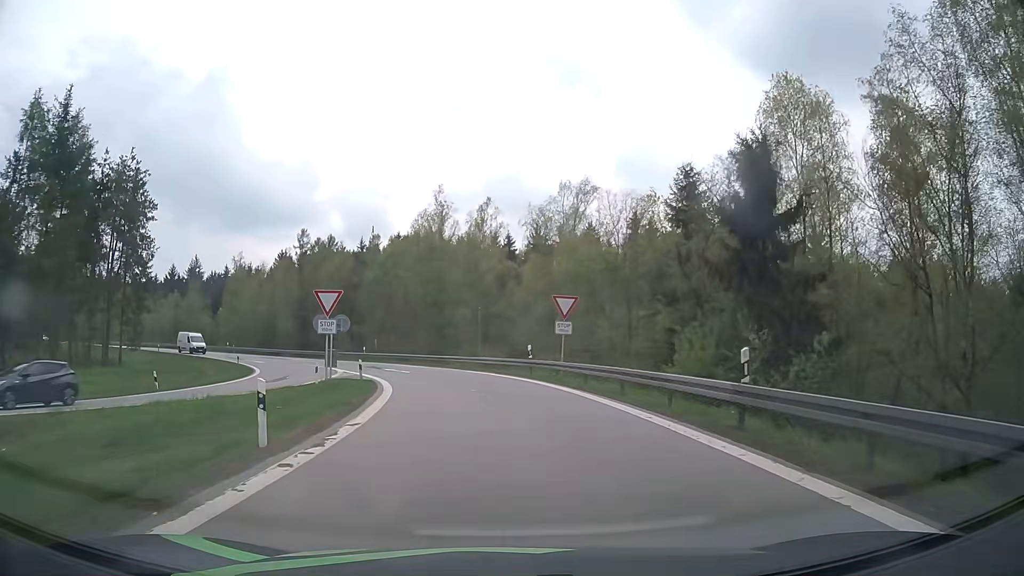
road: motorway_link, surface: asphalt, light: Day
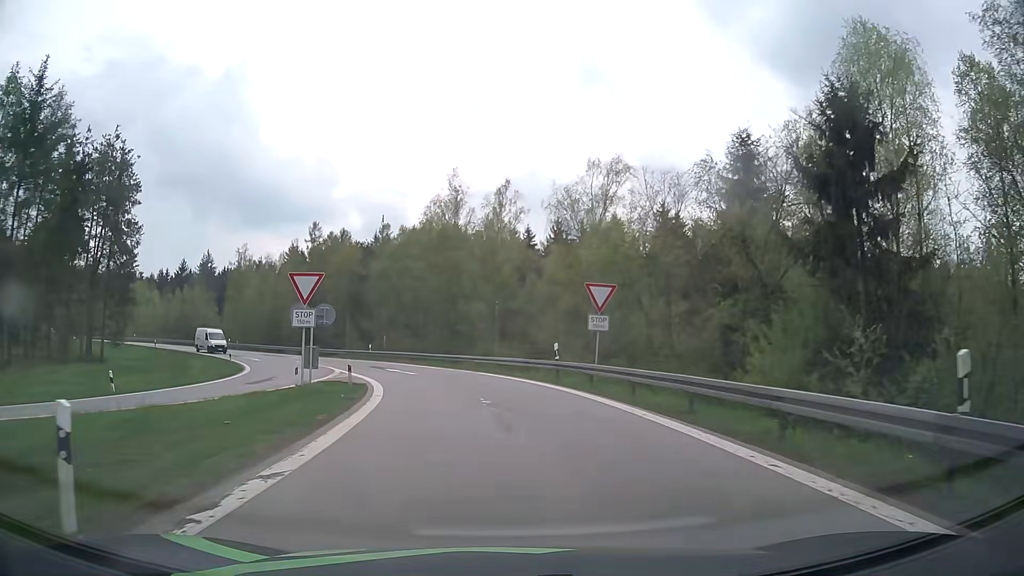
(-0.1, +5.5) m; -2°
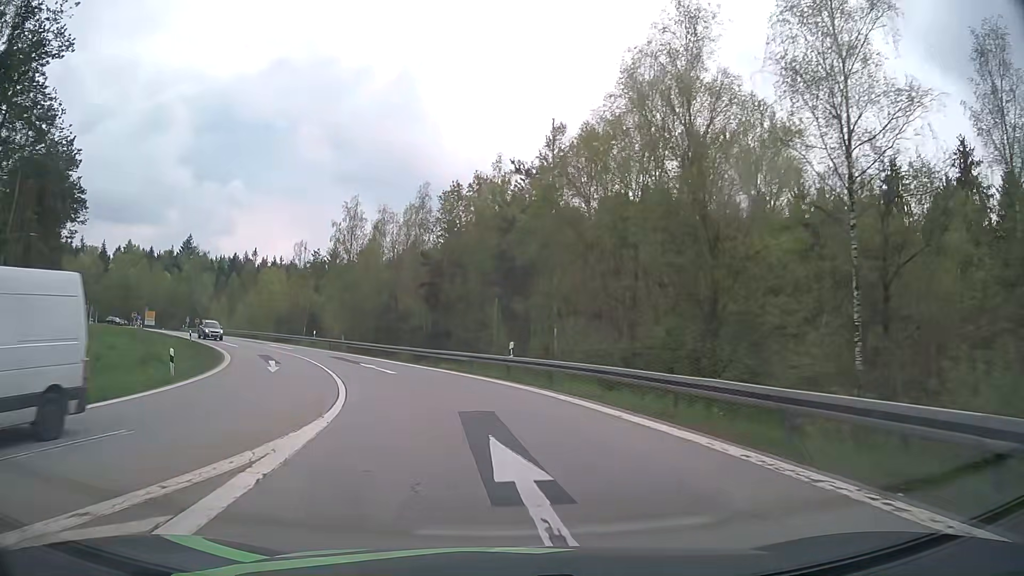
(-3.5, +31.7) m; -15°
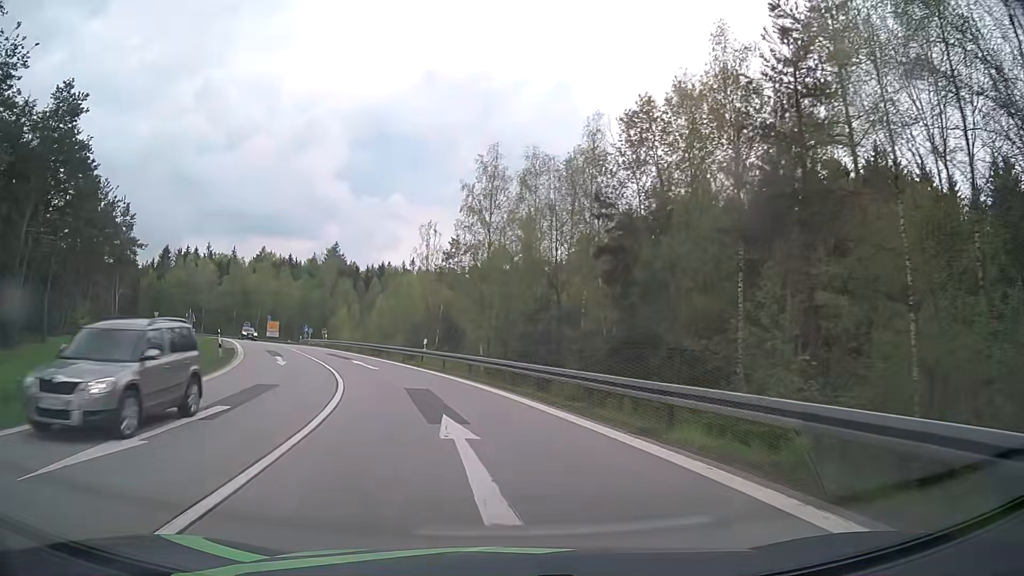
(-2.4, +20.8) m; -14°
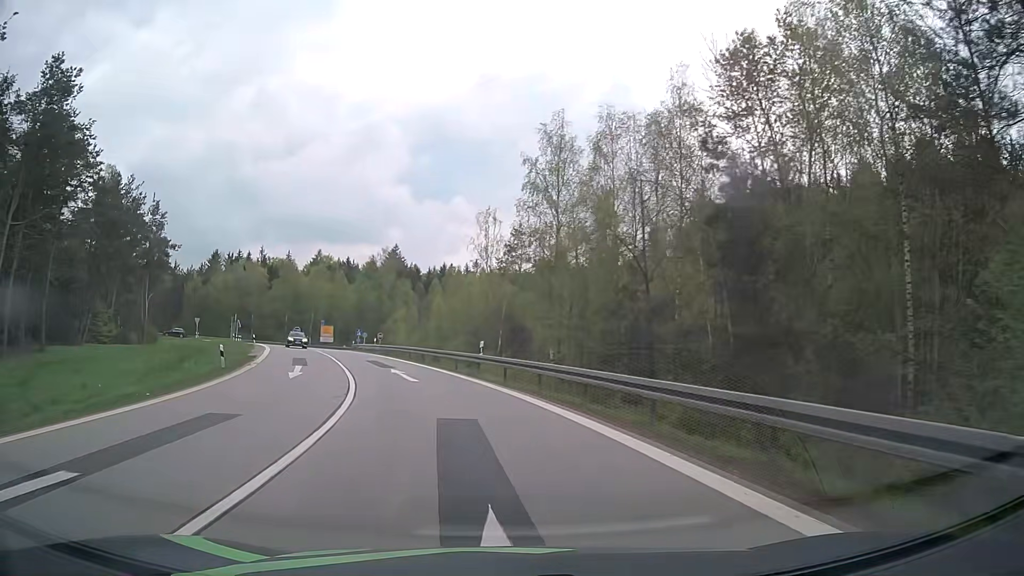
(-0.4, +7.1) m; -6°
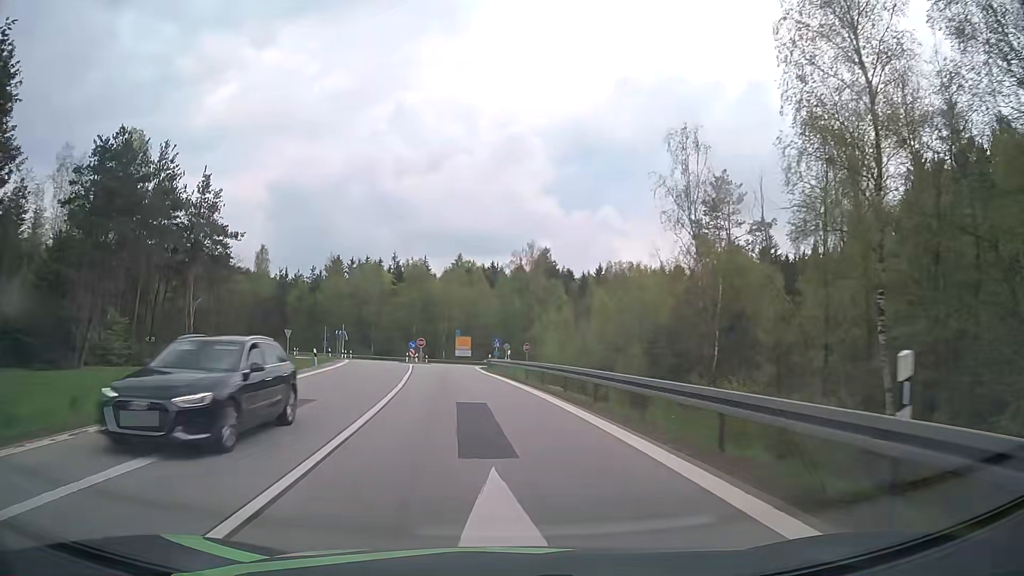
(-2.8, +21.6) m; -13°
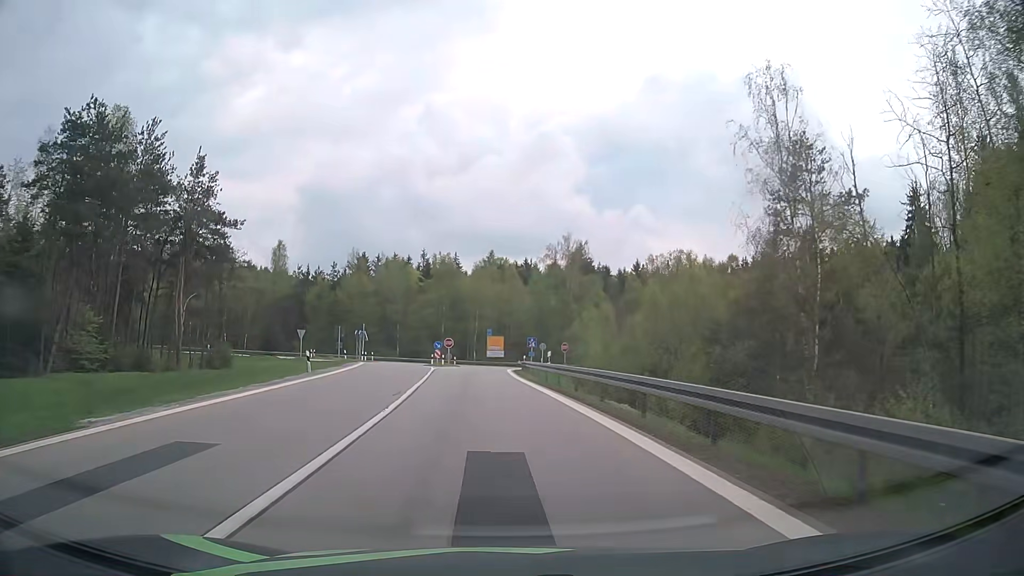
(-0.3, +7.4) m; -4°
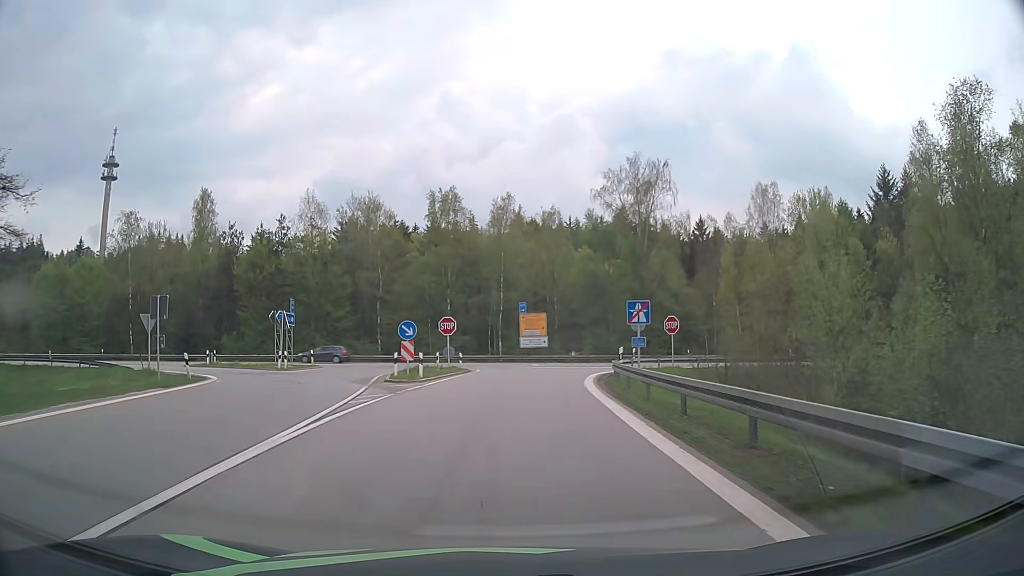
(-1.4, +37.2) m; -2°
(0, +10) (0, +20) (+2, +30) (+5, +39) (+12, +46) (+21, +49) (+31, +49) (+41, +50) (+51, +50) (+61, +50) m
